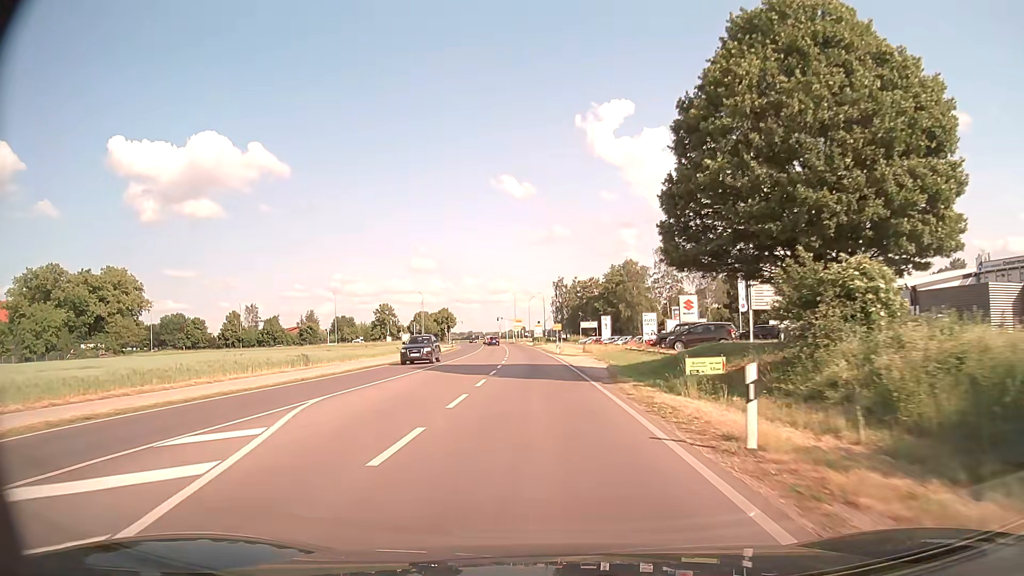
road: primary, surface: asphalt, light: Day
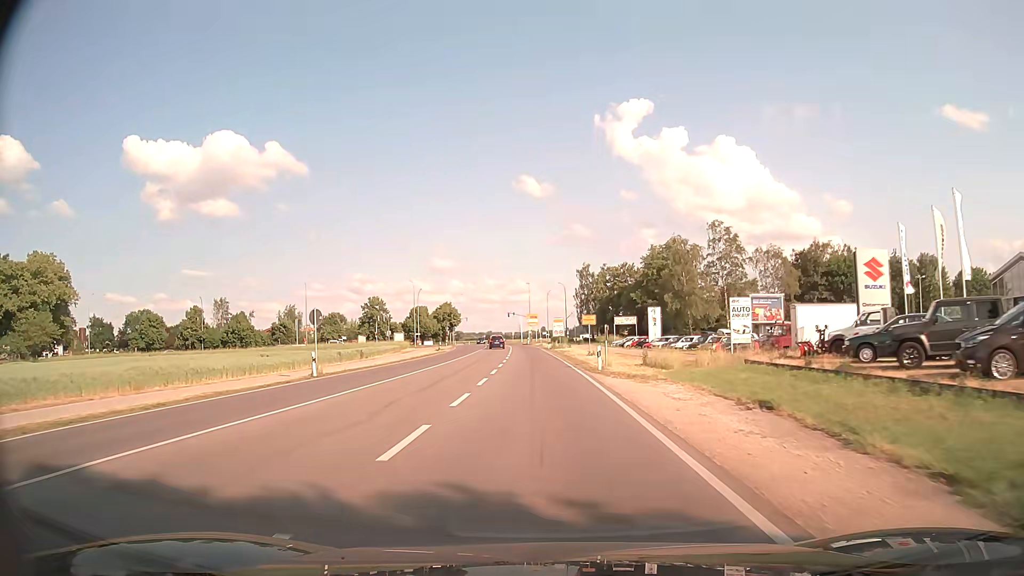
(-0.4, +30.0) m; -2°
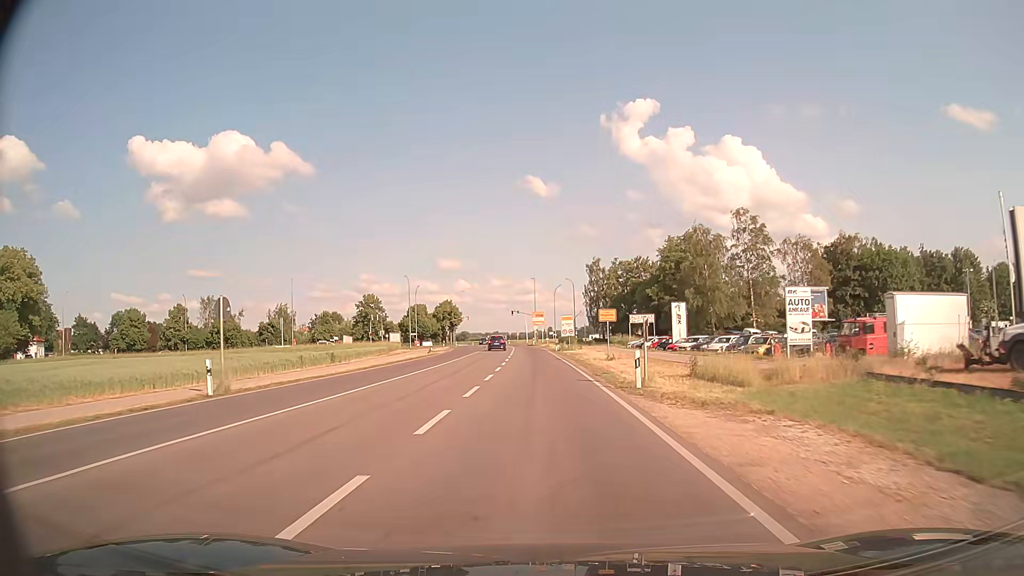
(-0.1, +9.9) m; -1°
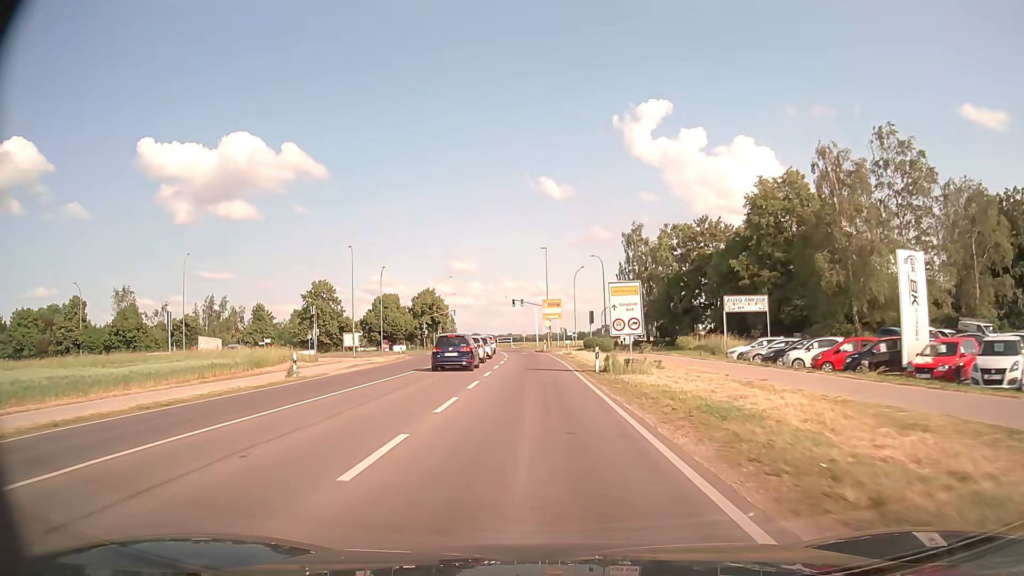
(-0.5, +39.3) m; -1°
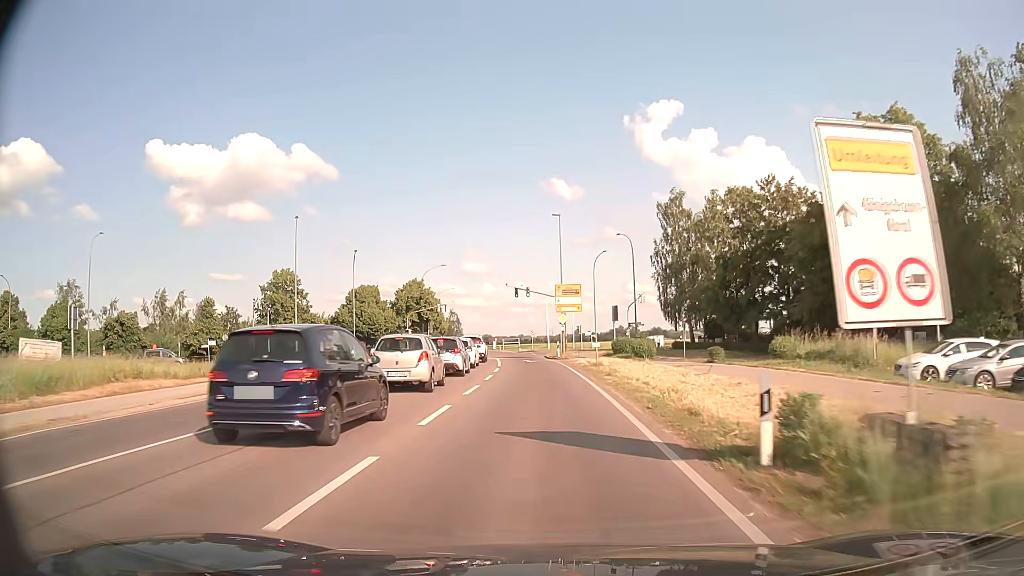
(-0.2, +19.7) m; -1°
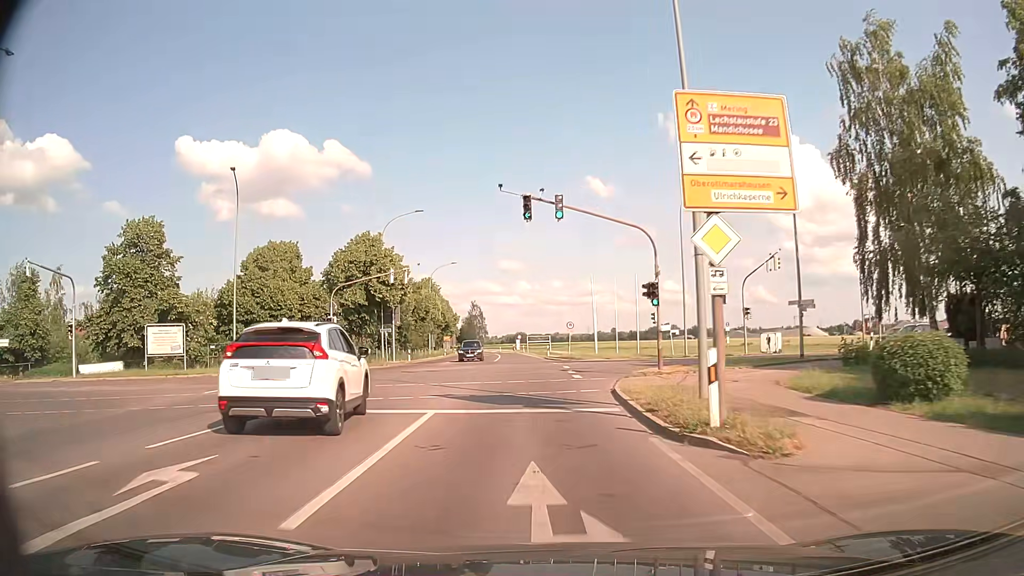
(-0.9, +38.4) m; -3°
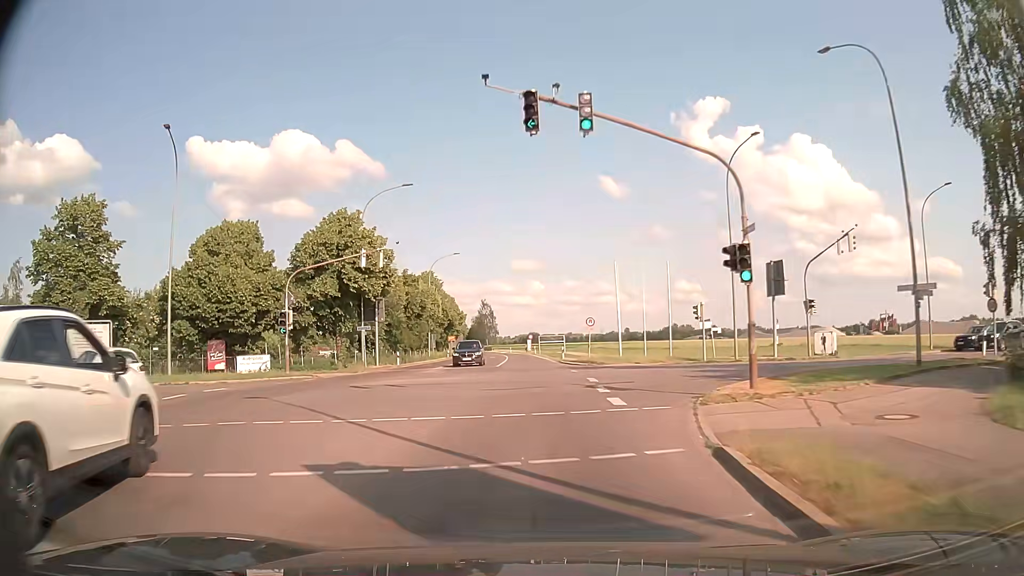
(-0.2, +9.5) m; -2°
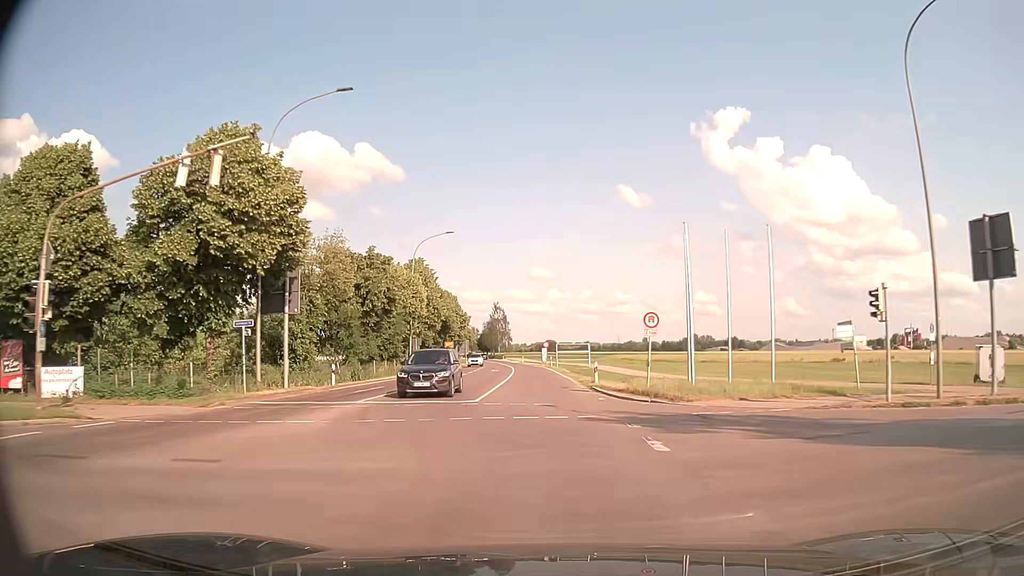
(-0.3, +19.1) m; -2°
(0, +10) (0, +20) (0, +30) (0, +40) (0, +50) (-1, +60) (-1, +70) (-2, +80) (-3, +90) (-4, +100) m
